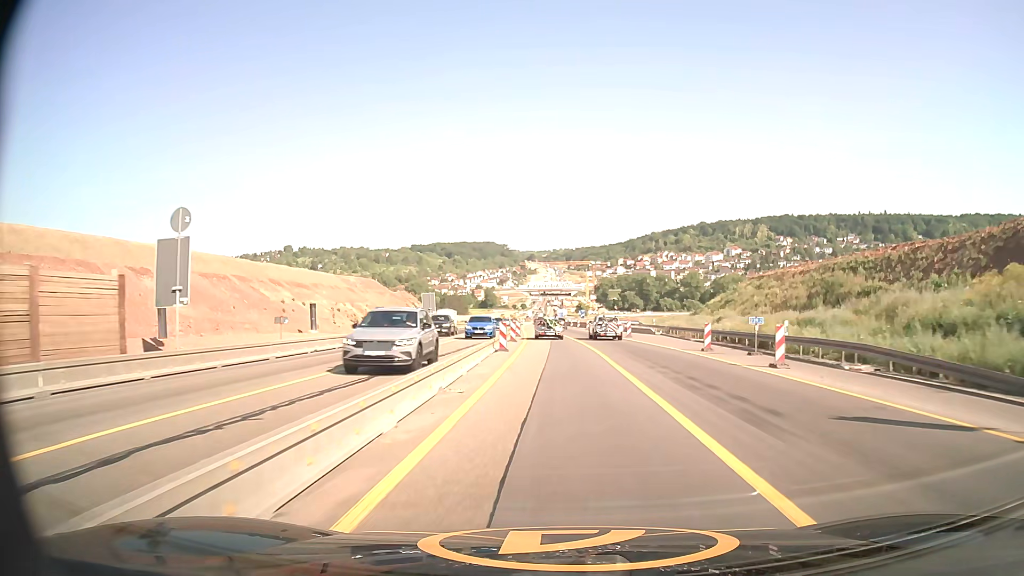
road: motorway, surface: asphalt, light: Day
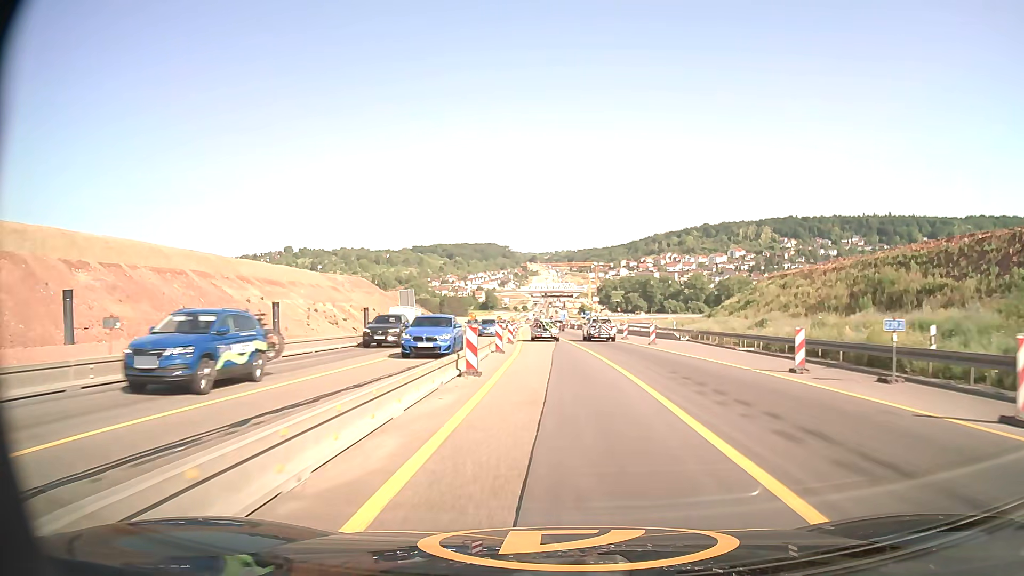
(0.0, +10.8) m; 0°
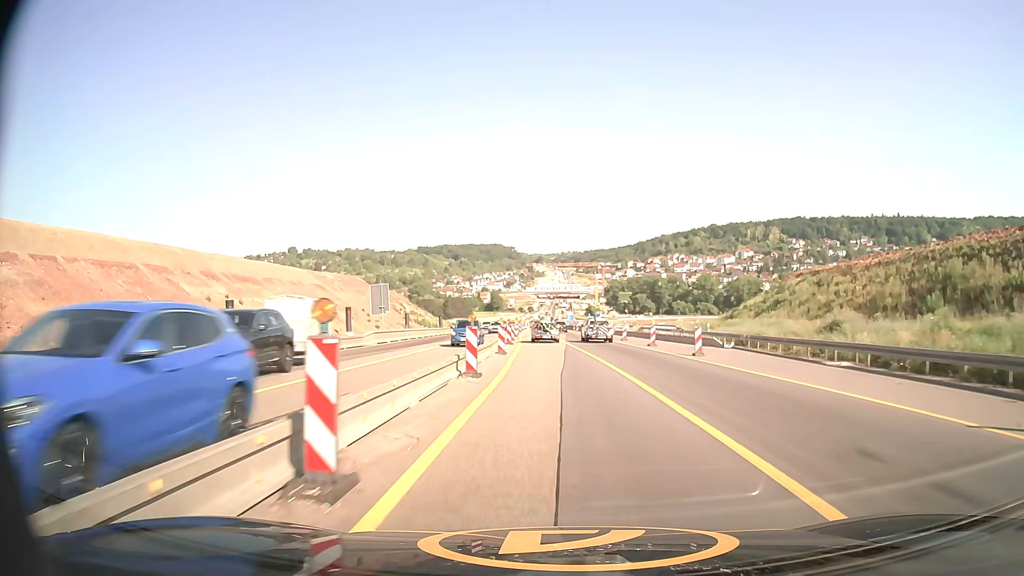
(-0.1, +10.8) m; -1°
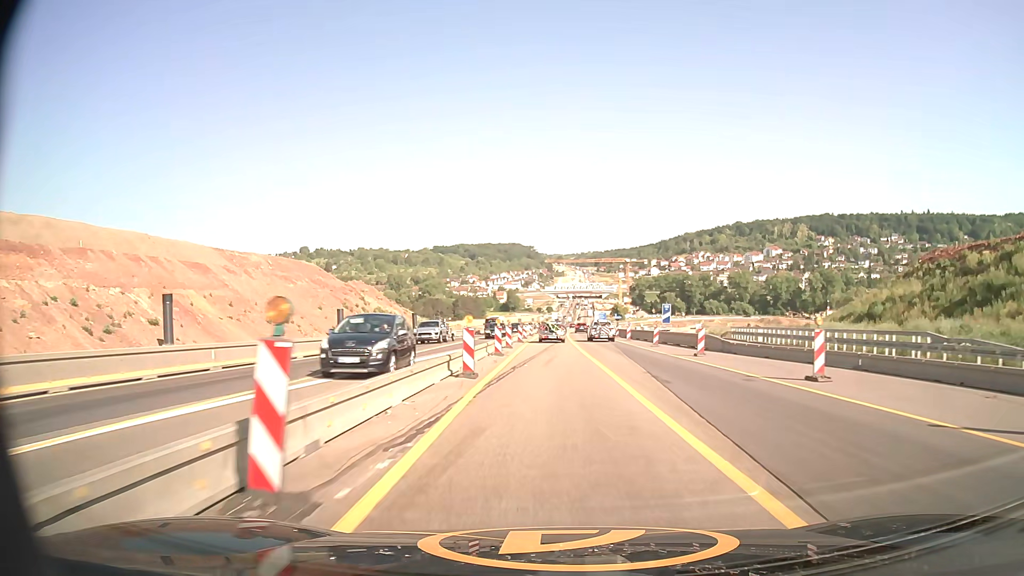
(-0.8, +44.0) m; -2°
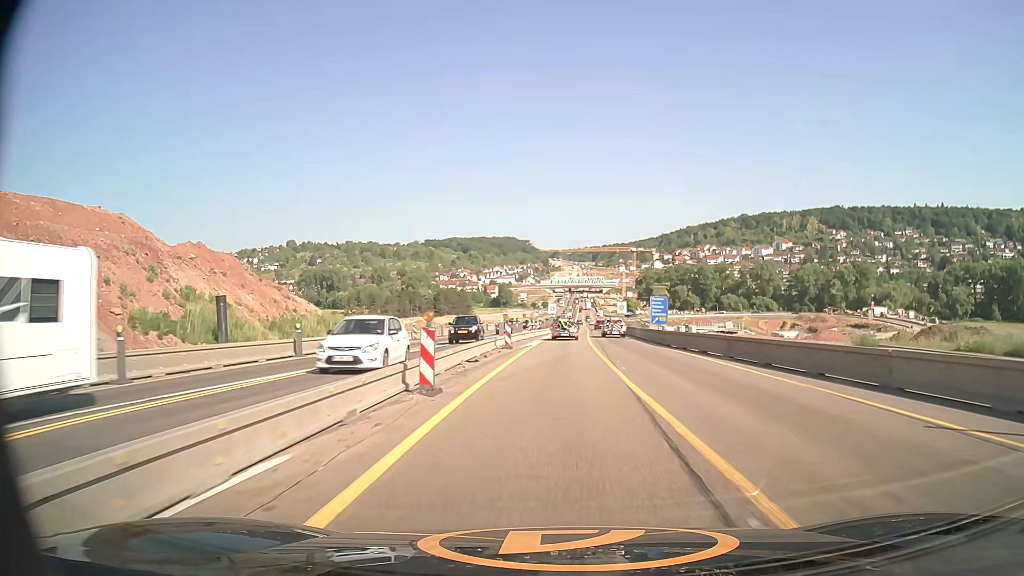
(-0.1, +57.8) m; 0°
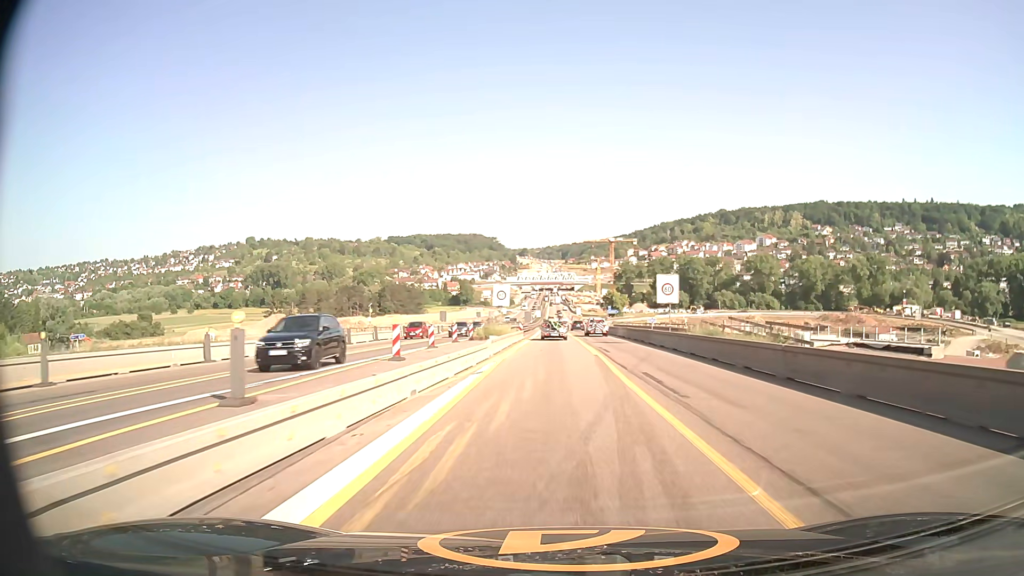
(+1.4, +57.0) m; +3°
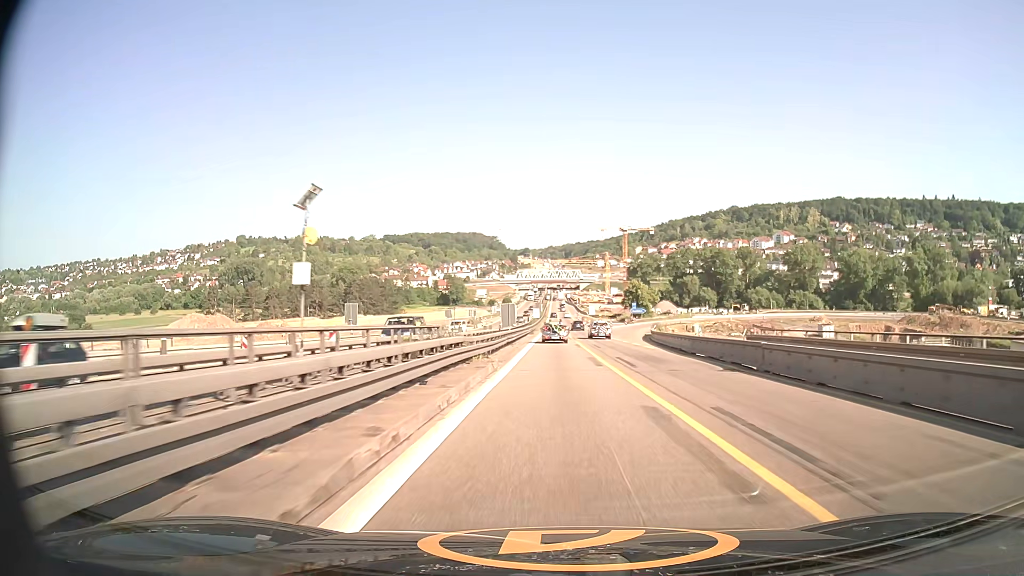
(-0.1, +57.0) m; 0°
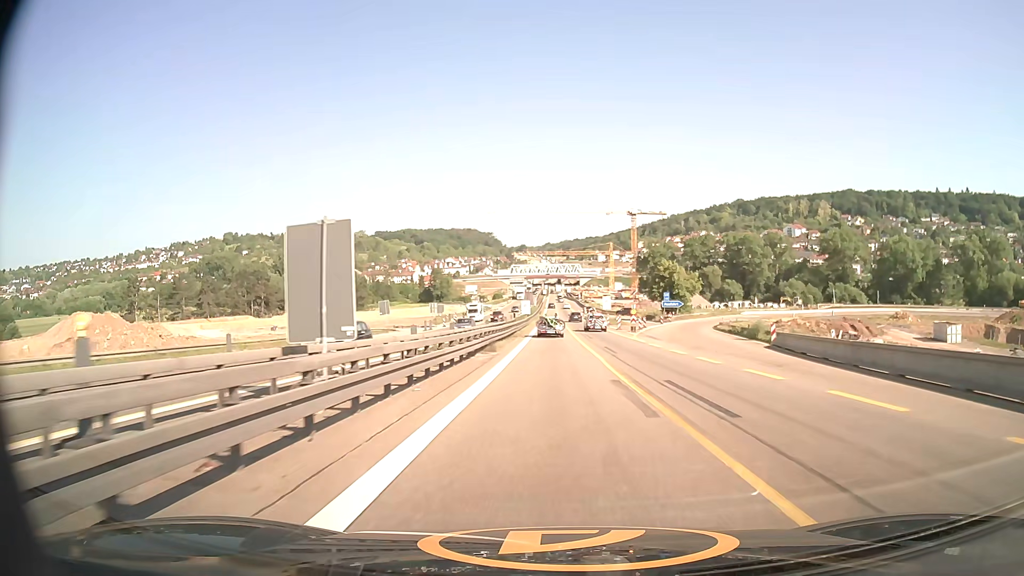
(+0.1, +46.6) m; 0°
(0, +10) (0, +20) (0, +30) (0, +40) (0, +50) (0, +60) (0, +70) (0, +80) (0, +90) (0, +100) m
